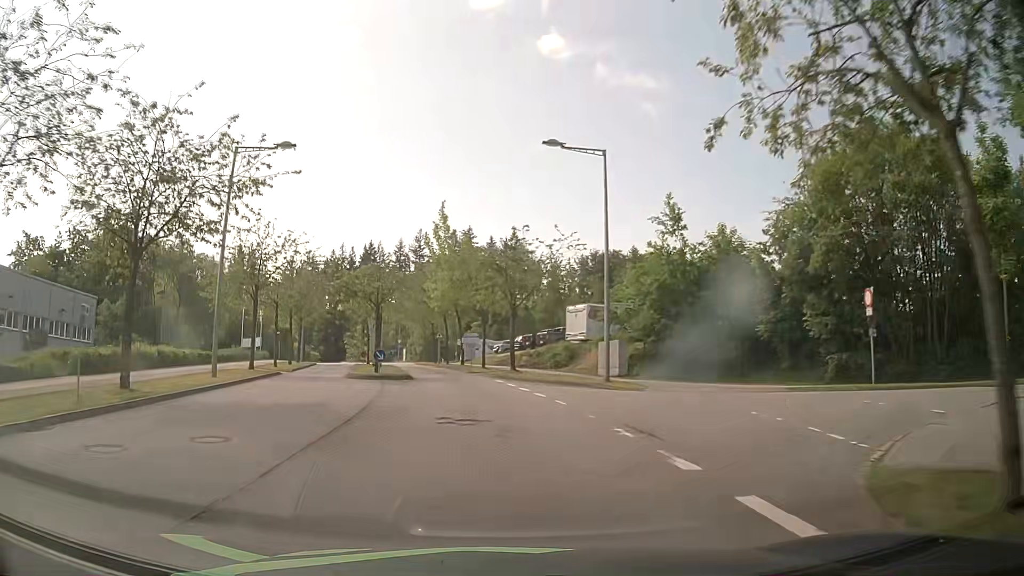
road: residential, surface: asphalt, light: Day
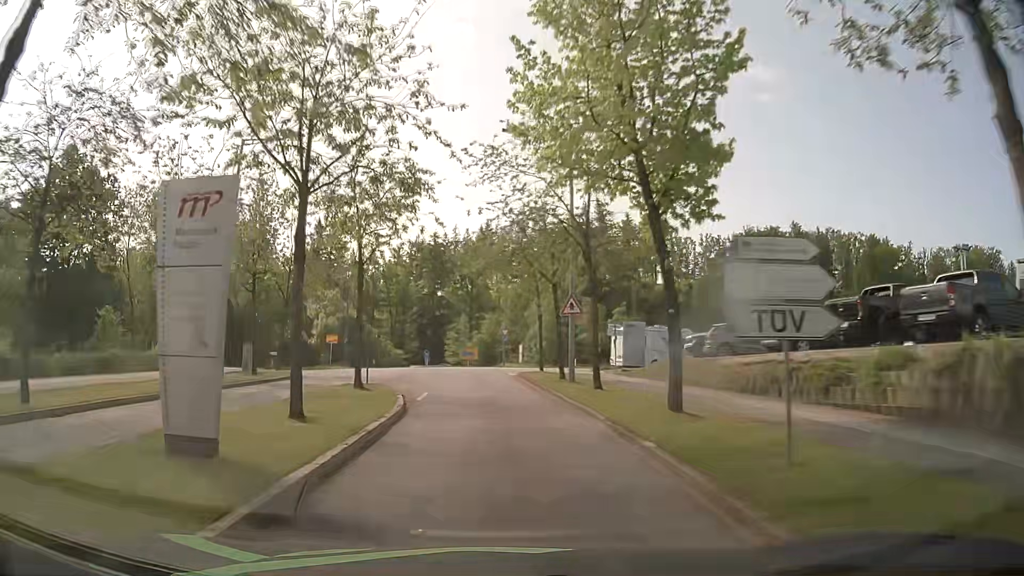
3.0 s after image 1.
(-3.5, +37.6) m; -11°
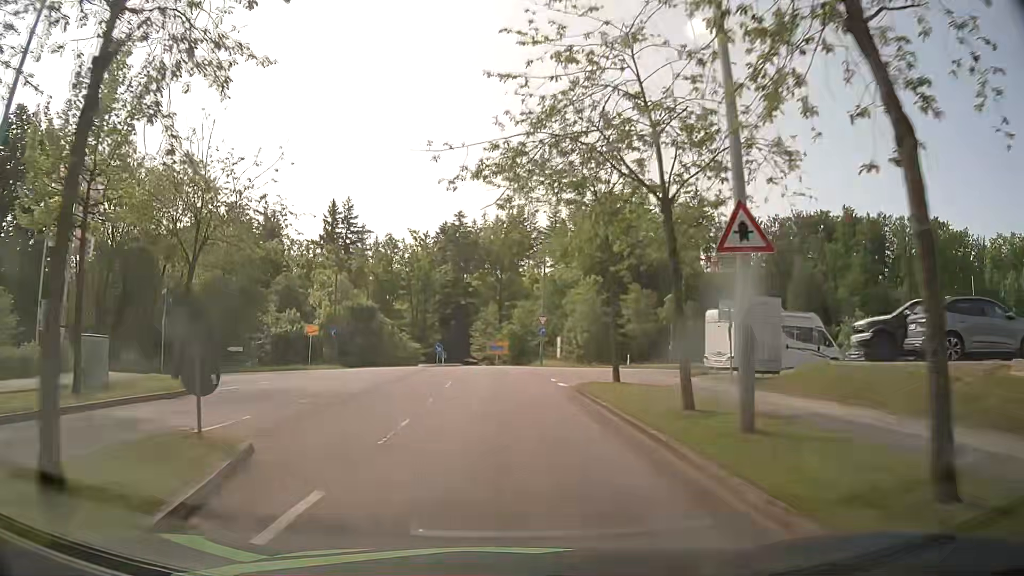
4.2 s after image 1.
(-0.3, +14.4) m; -3°
(0, +10) (0, +20) (-1, +30) (-1, +40) (-1, +50) (+2, +59) (+11, +65) (+20, +67) (+30, +68) (+40, +70) m
